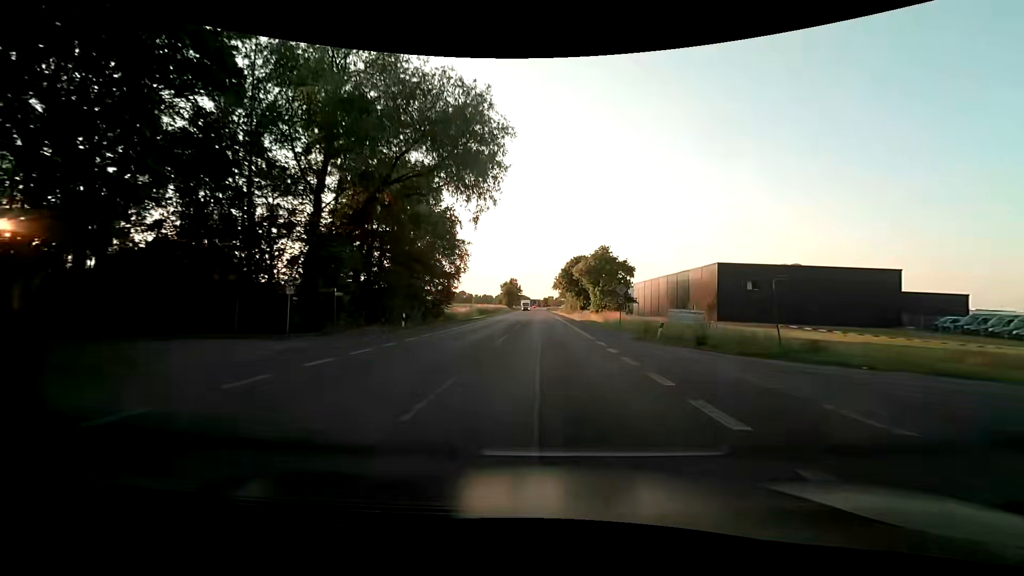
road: primary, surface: asphalt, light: Day
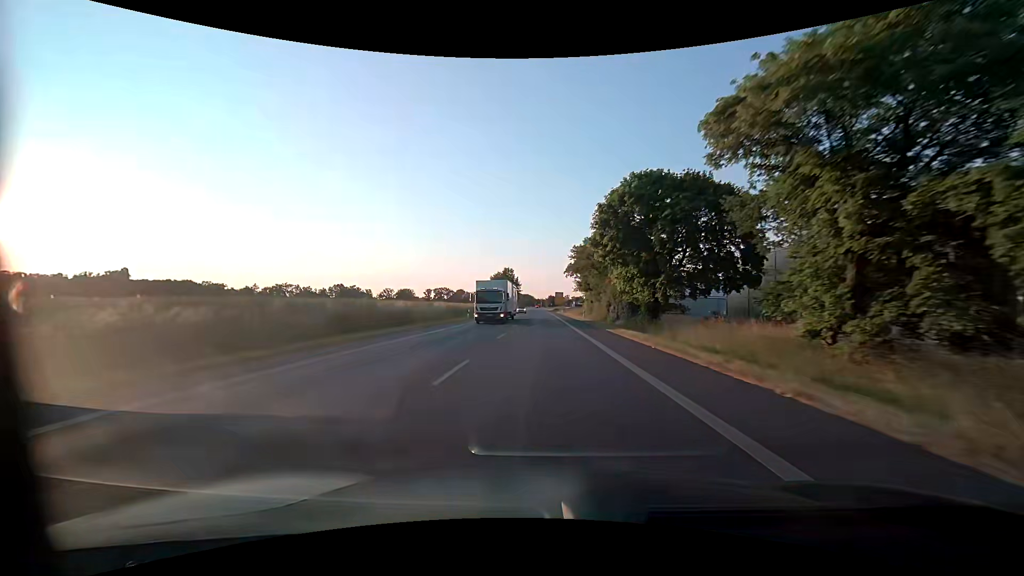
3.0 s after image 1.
(-0.1, +58.0) m; -1°
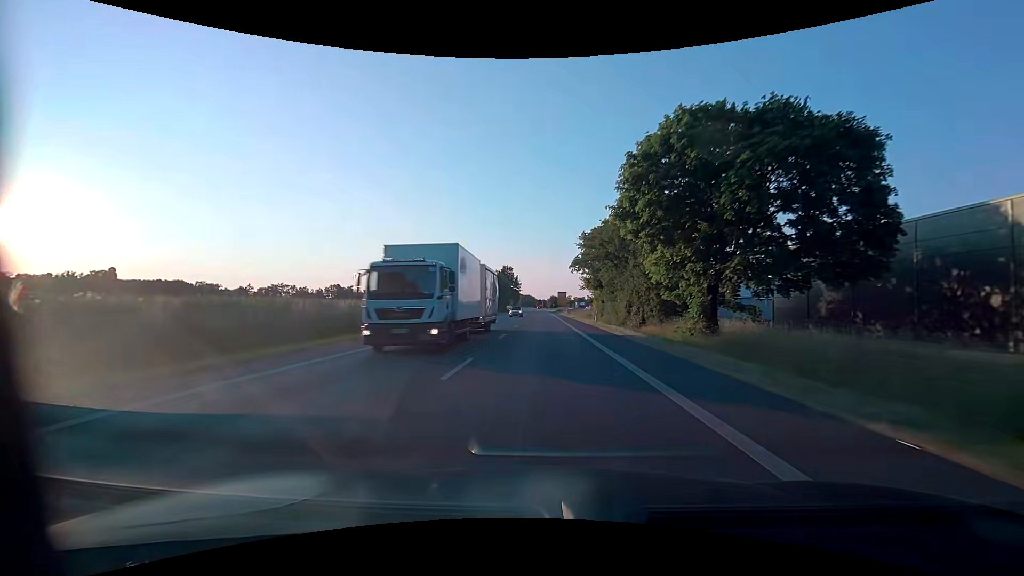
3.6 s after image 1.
(0.0, +11.6) m; 0°
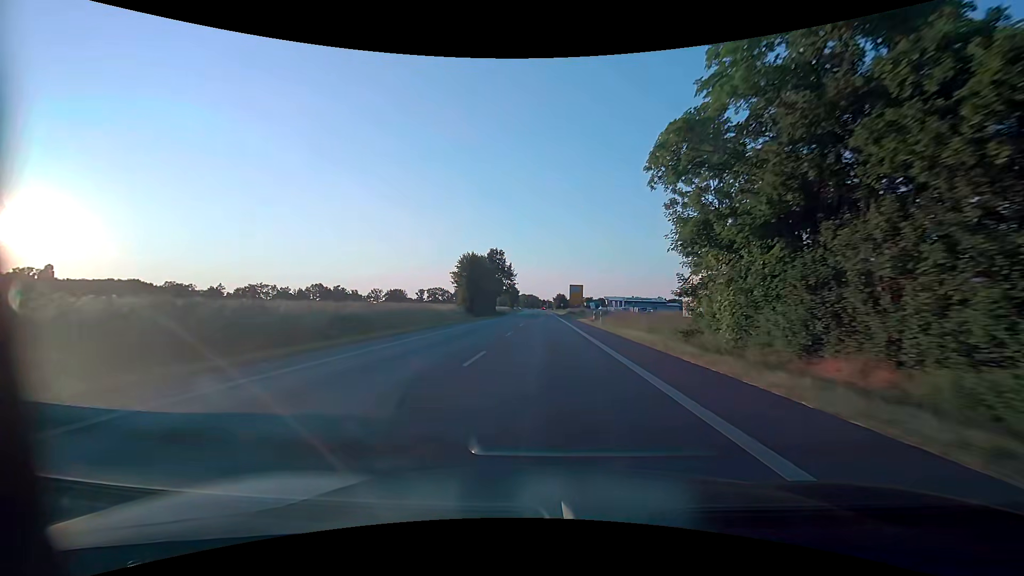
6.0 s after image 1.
(-0.2, +46.4) m; -1°
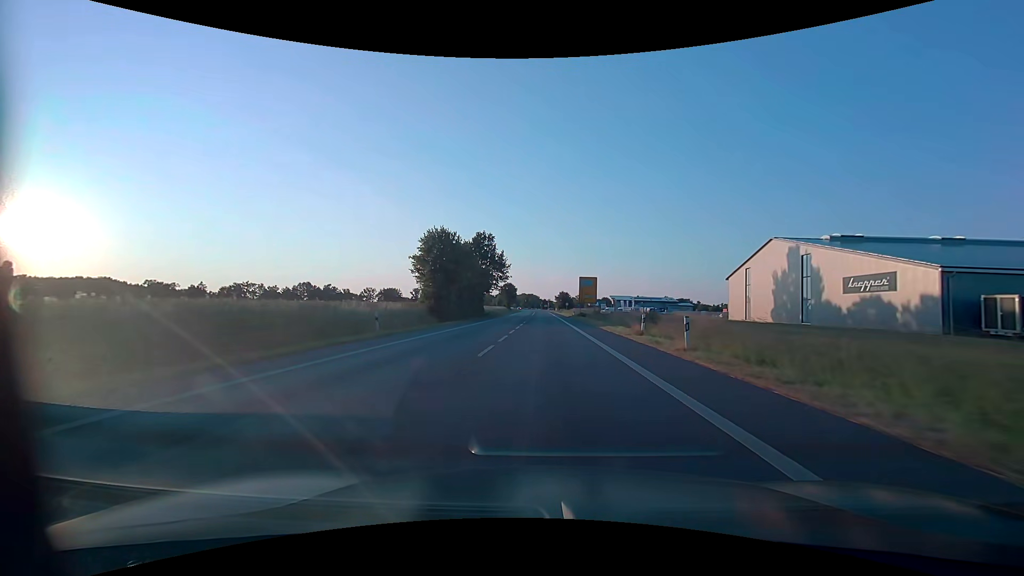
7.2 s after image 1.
(0.0, +23.2) m; +1°
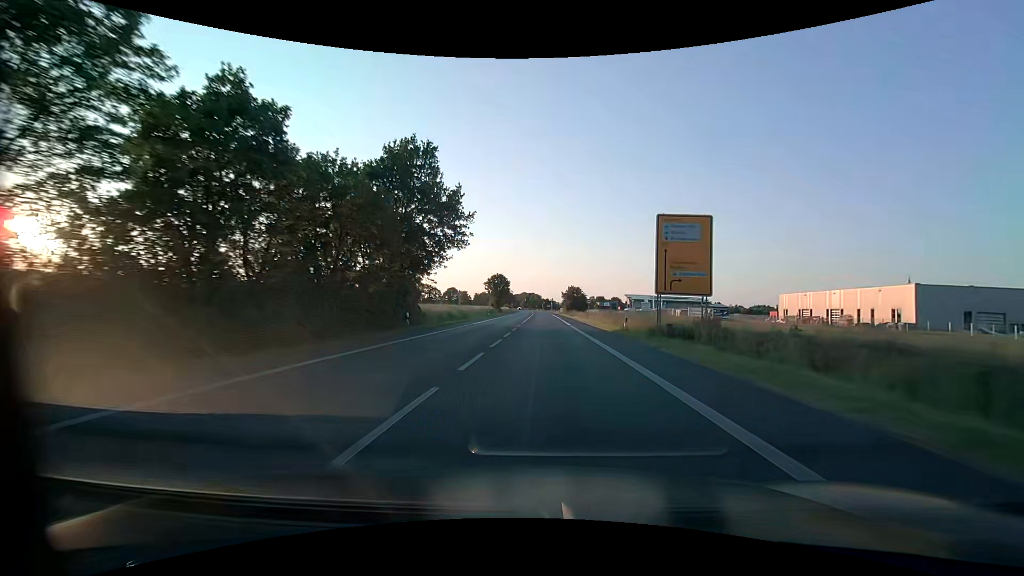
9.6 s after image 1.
(-0.5, +46.5) m; -1°
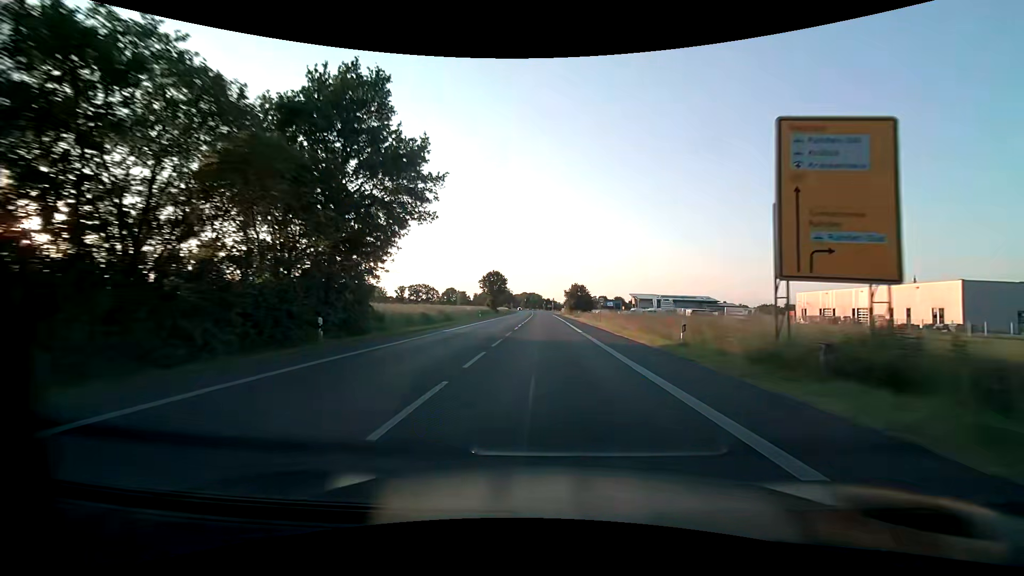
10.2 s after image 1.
(0.0, +11.6) m; 0°
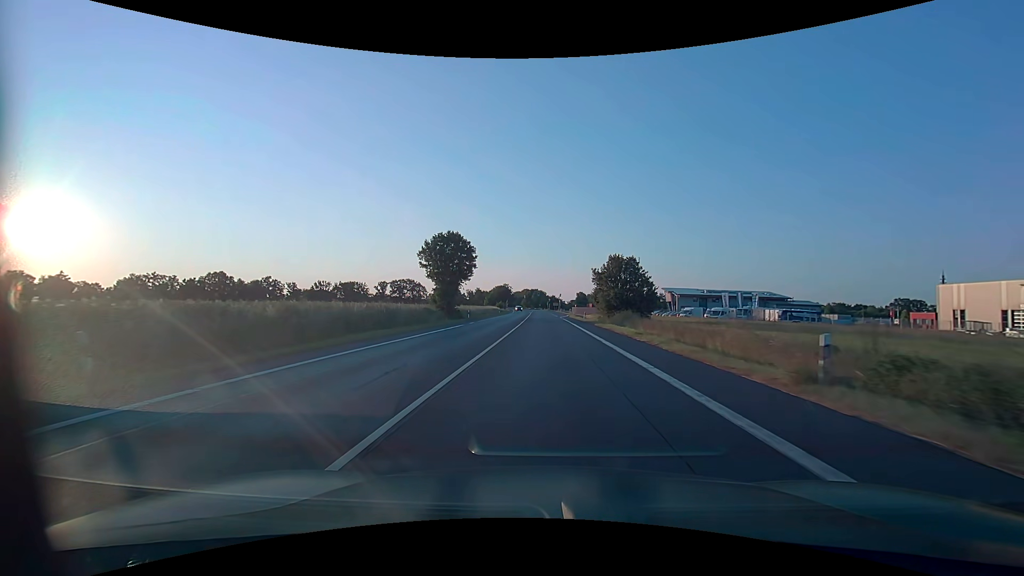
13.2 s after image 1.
(-0.2, +58.1) m; 0°
(0, +10) (0, +20) (0, +30) (0, +40) (0, +50) (0, +60) (0, +70) (0, +80) (0, +90) (-1, +100) m
